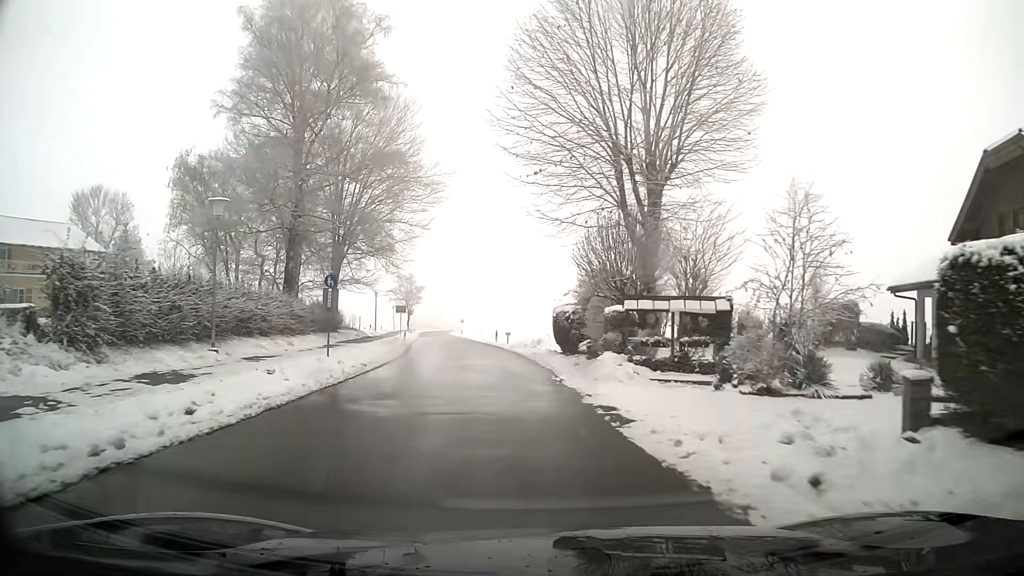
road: tertiary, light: Day
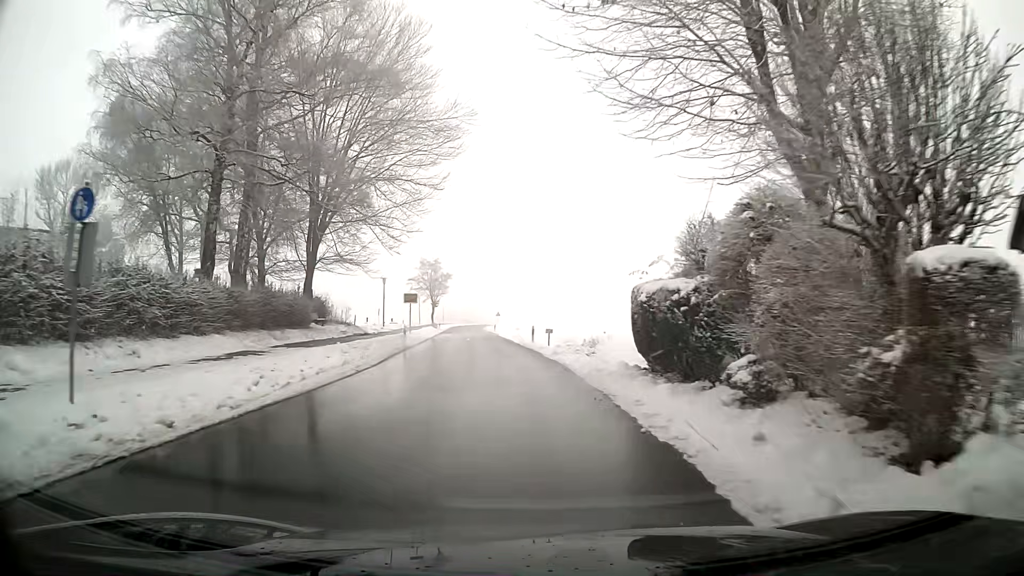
(-0.4, +13.9) m; -3°
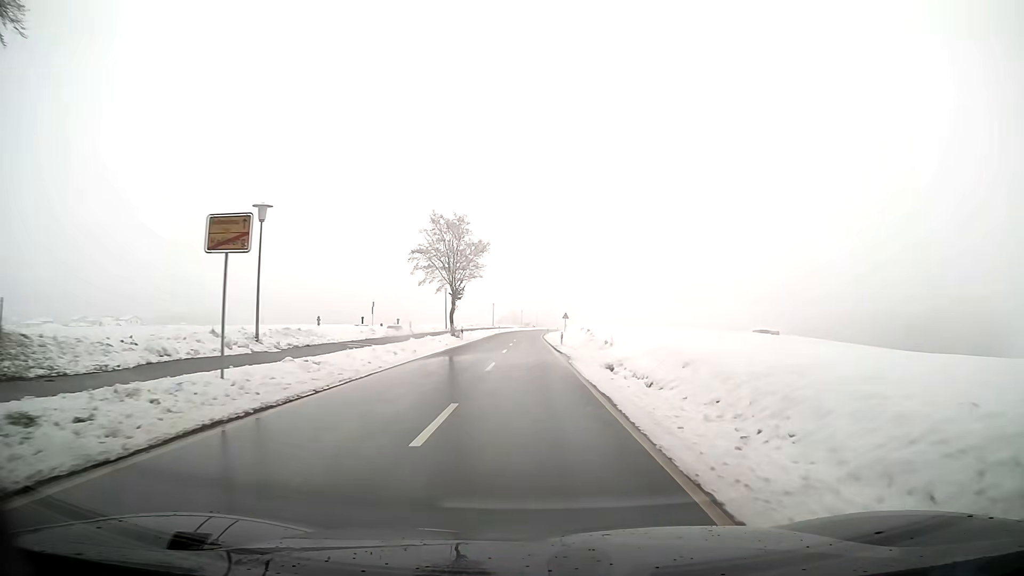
(-1.9, +36.4) m; -5°
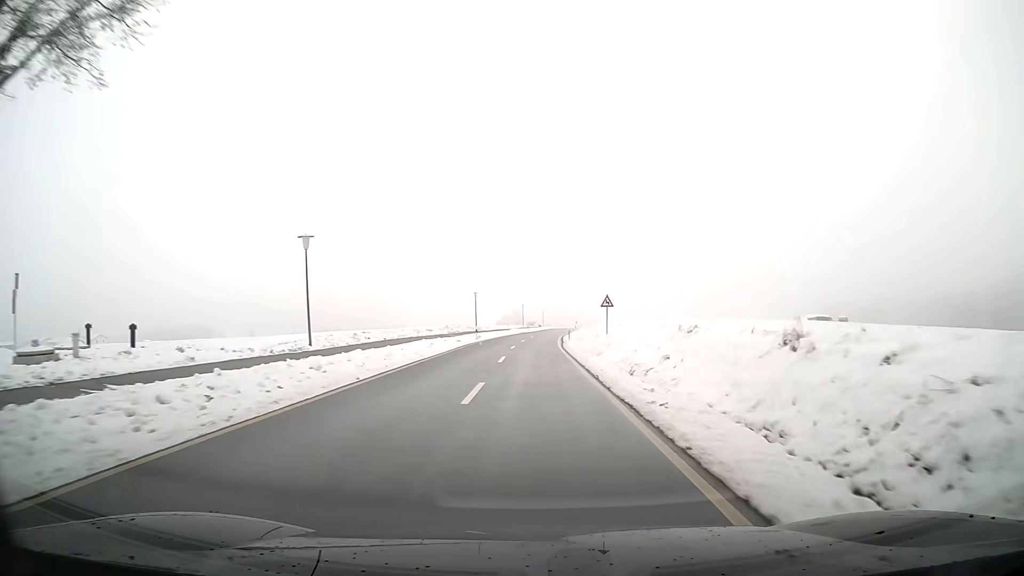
(0.0, +44.2) m; 0°
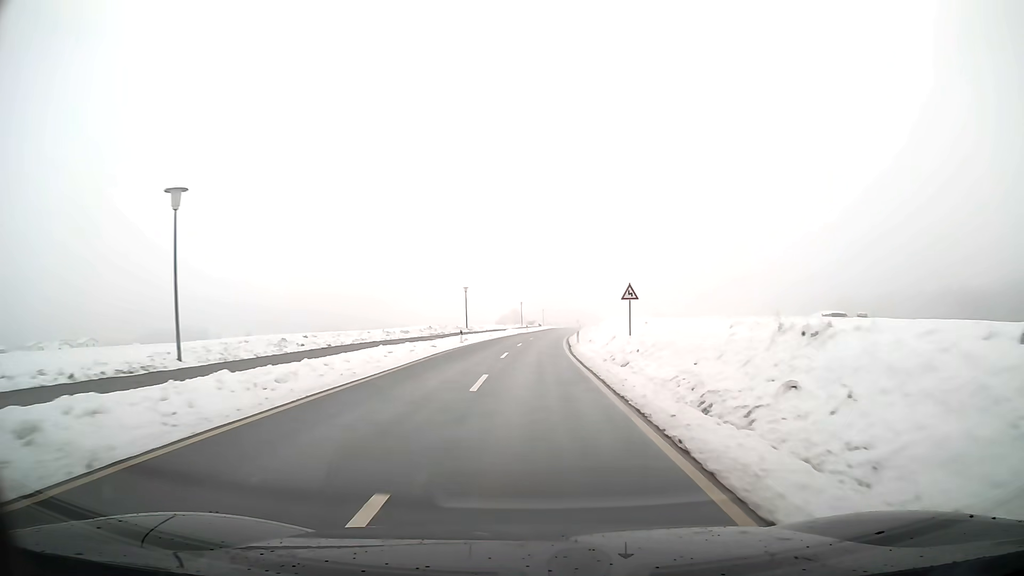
(0.0, +10.2) m; 0°
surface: asphalt
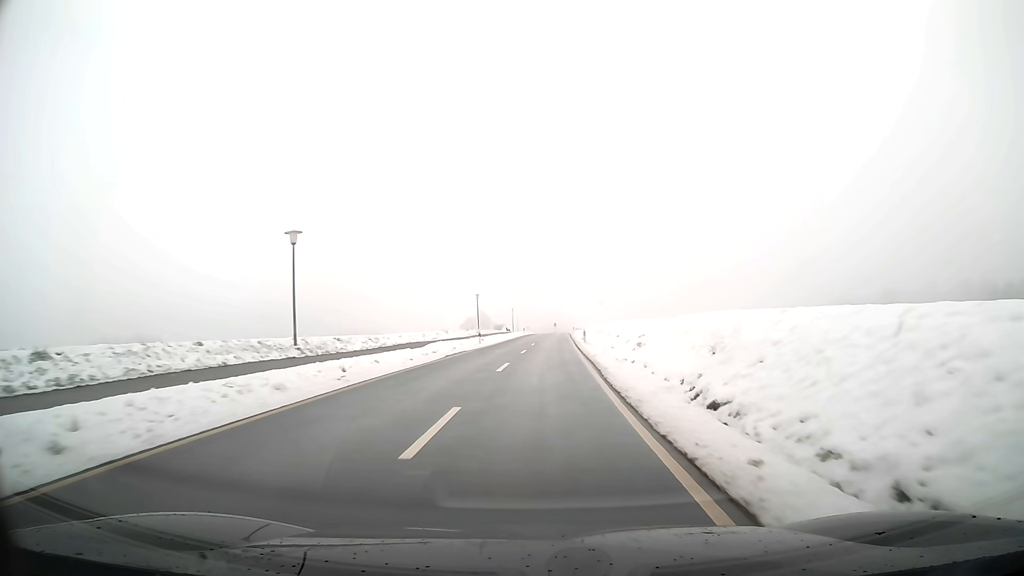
(+0.7, +42.4) m; +3°
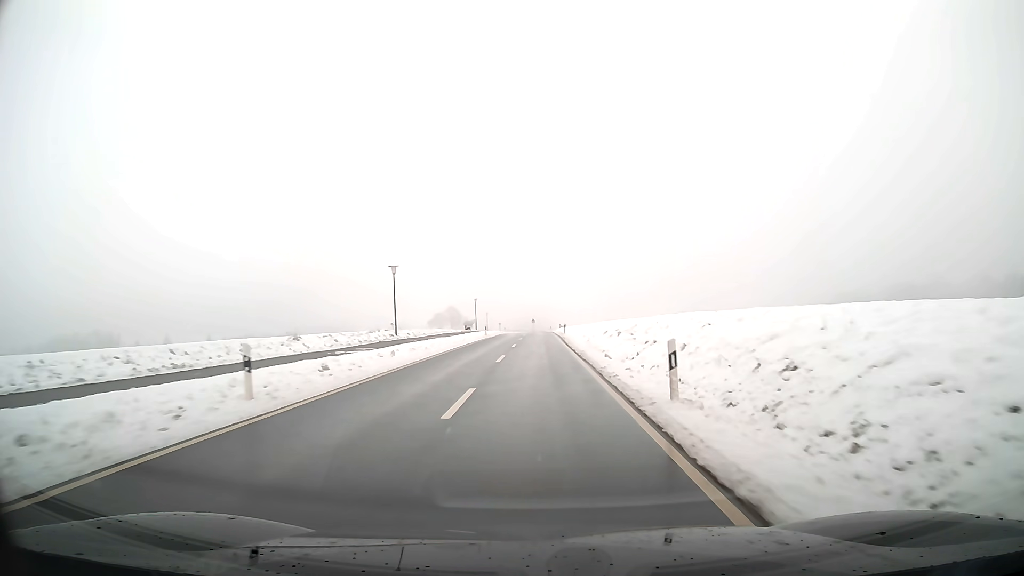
(+0.6, +33.1) m; +2°
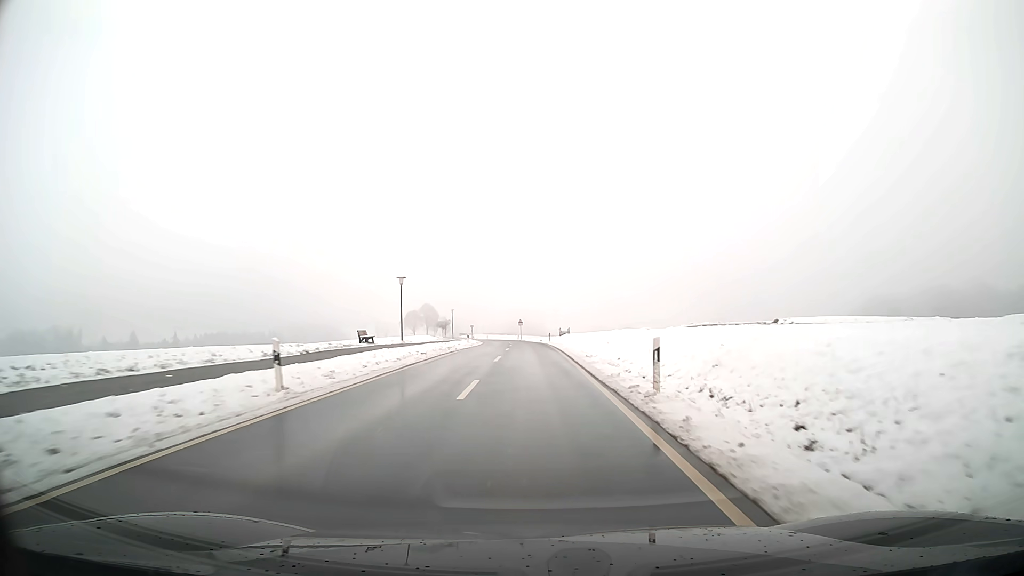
(+0.3, +45.4) m; +1°
